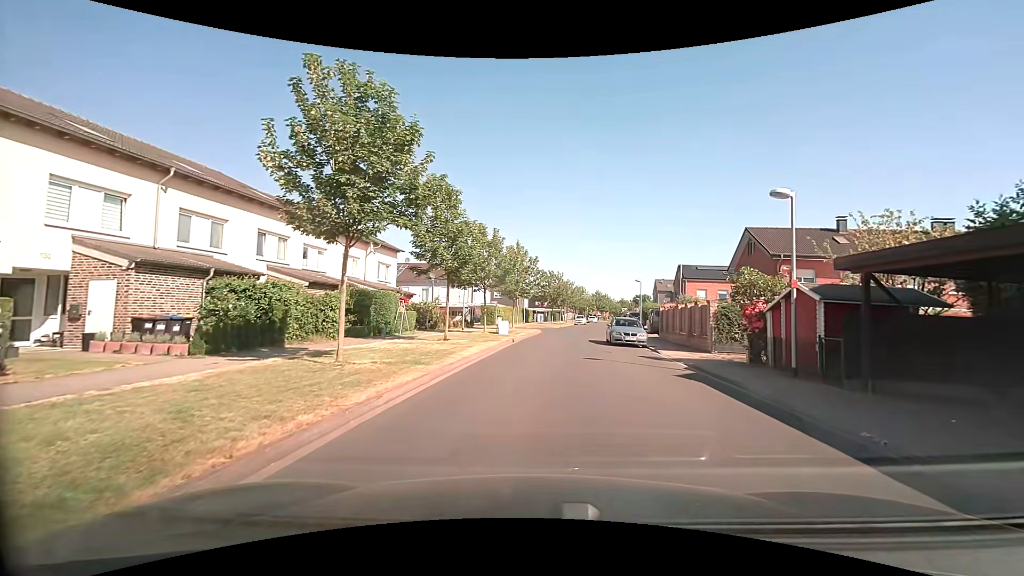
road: residential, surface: paved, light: Day
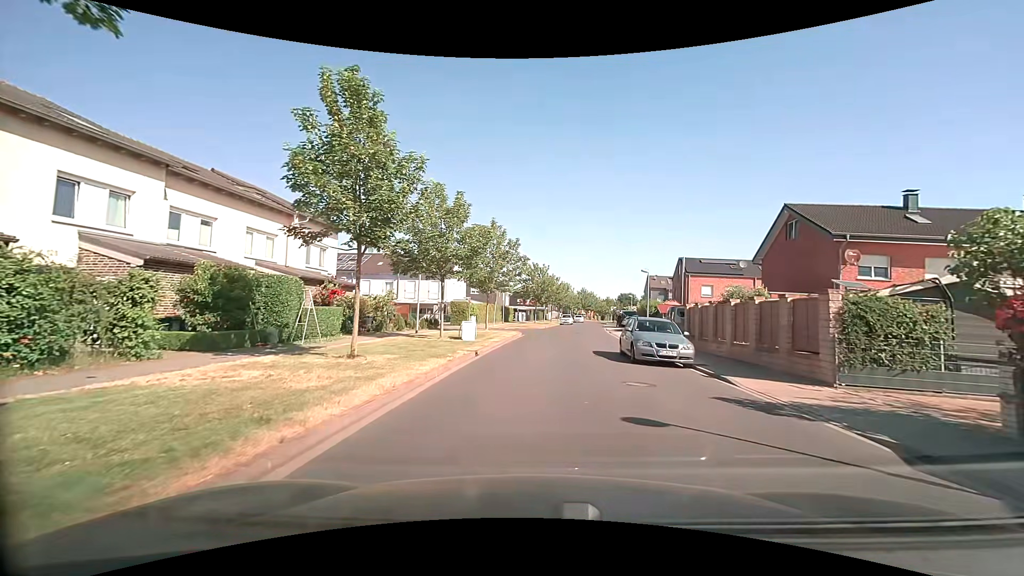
(+0.2, +9.5) m; +2°
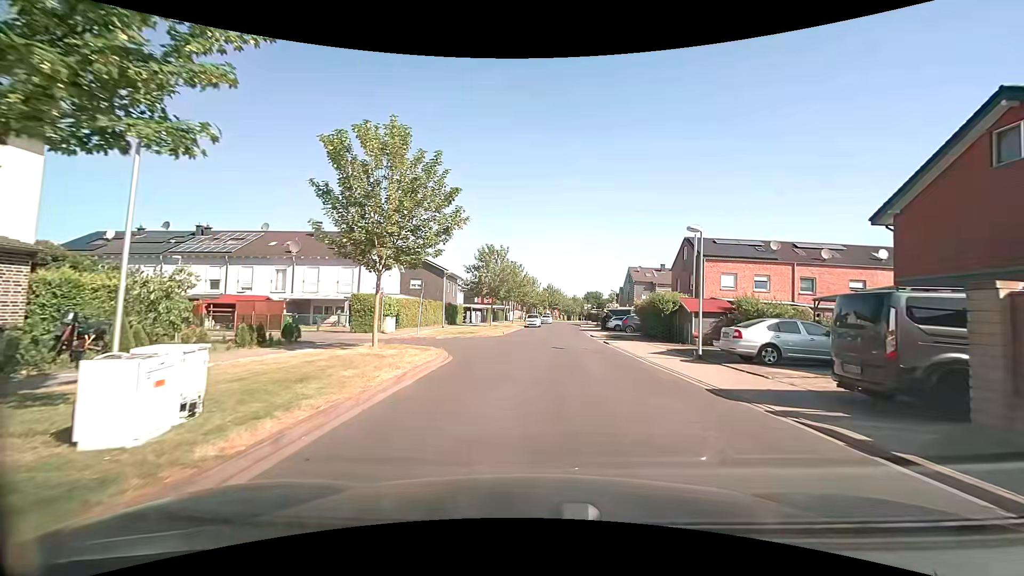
(+0.5, +17.9) m; +4°
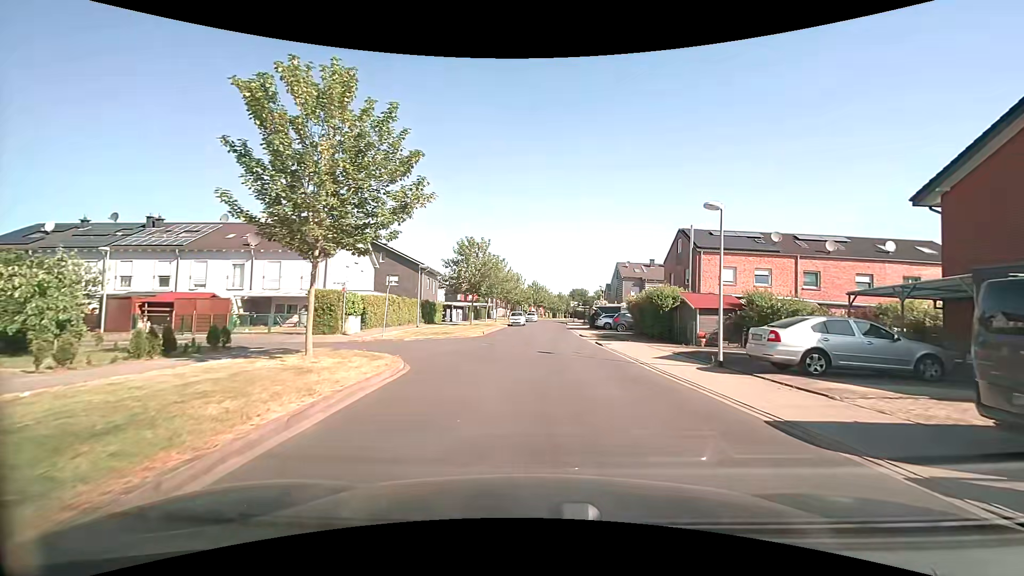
(+0.1, +3.6) m; +2°
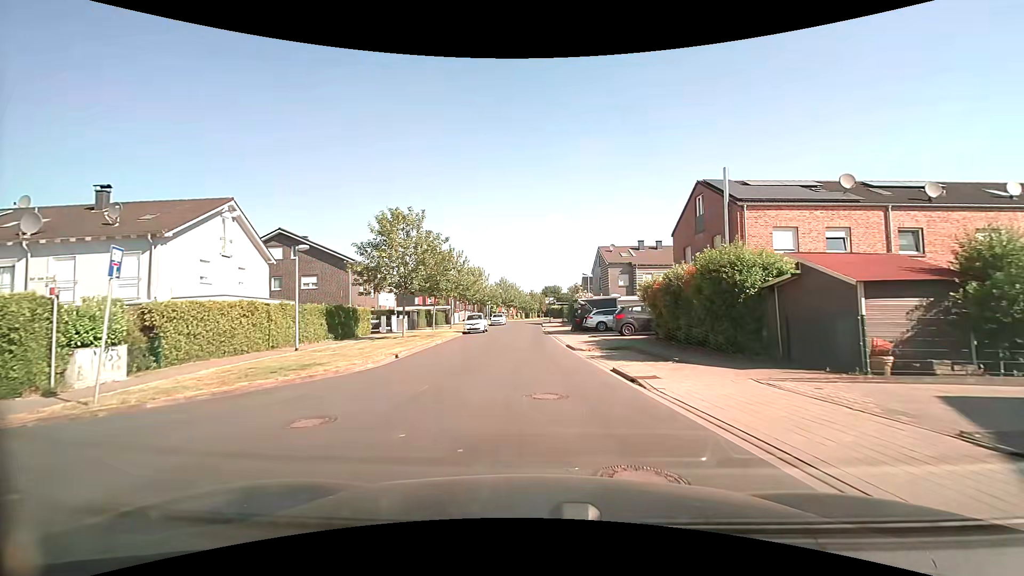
(+0.6, +14.4) m; +3°
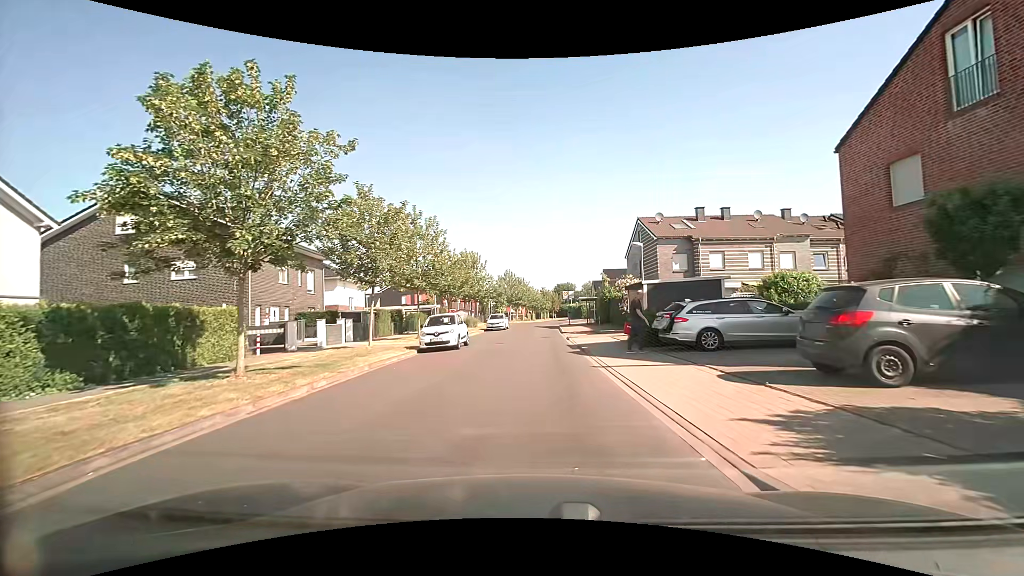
(-0.3, +18.1) m; -1°
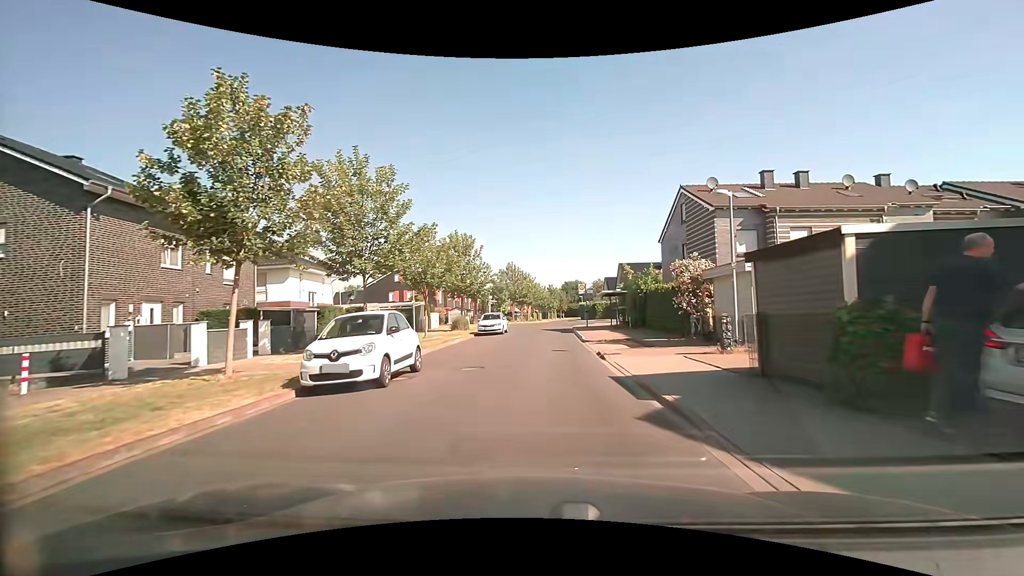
(-0.2, +11.0) m; -1°
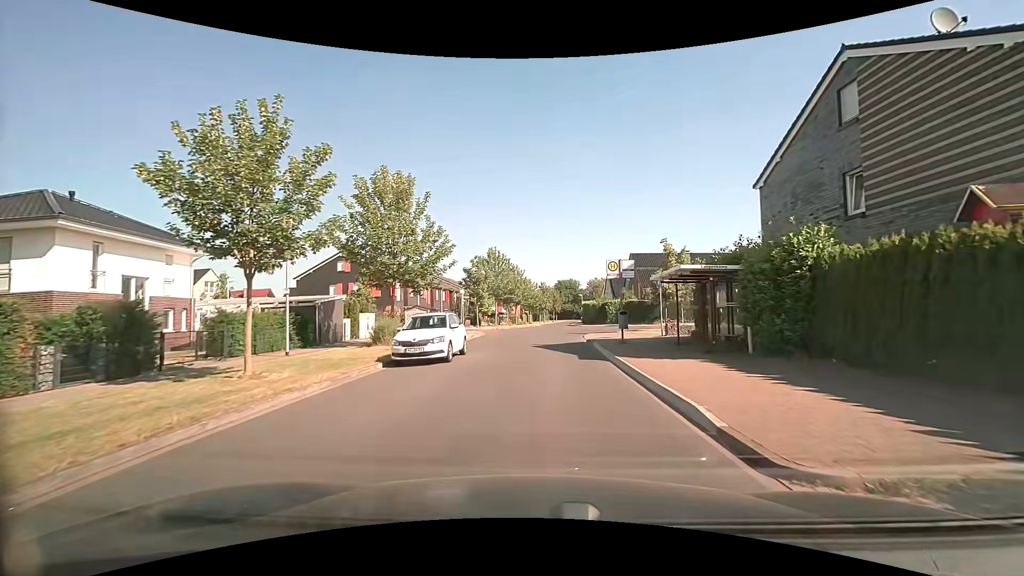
(+0.1, +18.1) m; +1°
(0, +10) (0, +20) (+1, +30) (+3, +40) (+11, +45) (+21, +46) (+31, +47) (+41, +47) (+51, +48) (+61, +49) m
